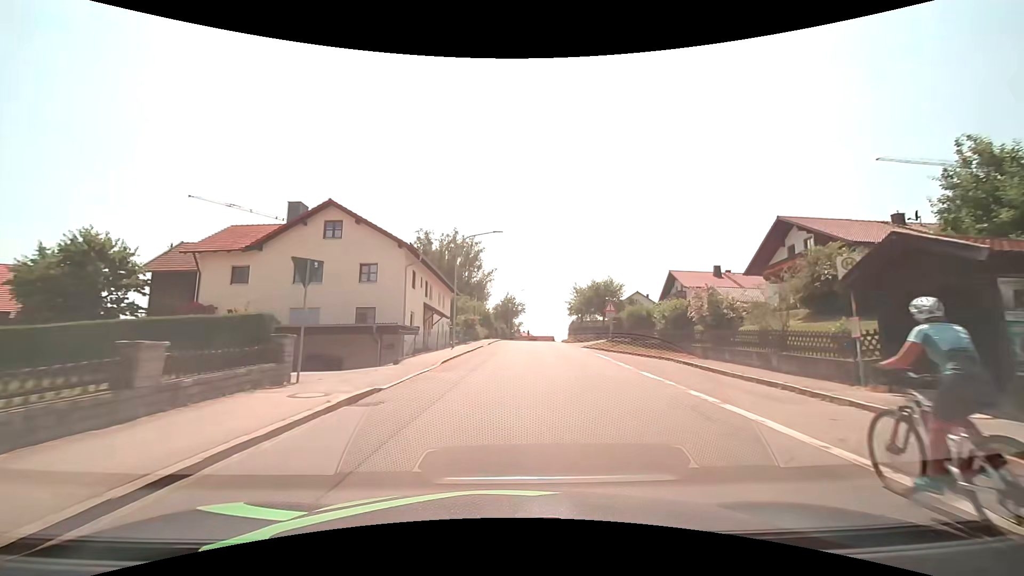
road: tertiary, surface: asphalt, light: Day
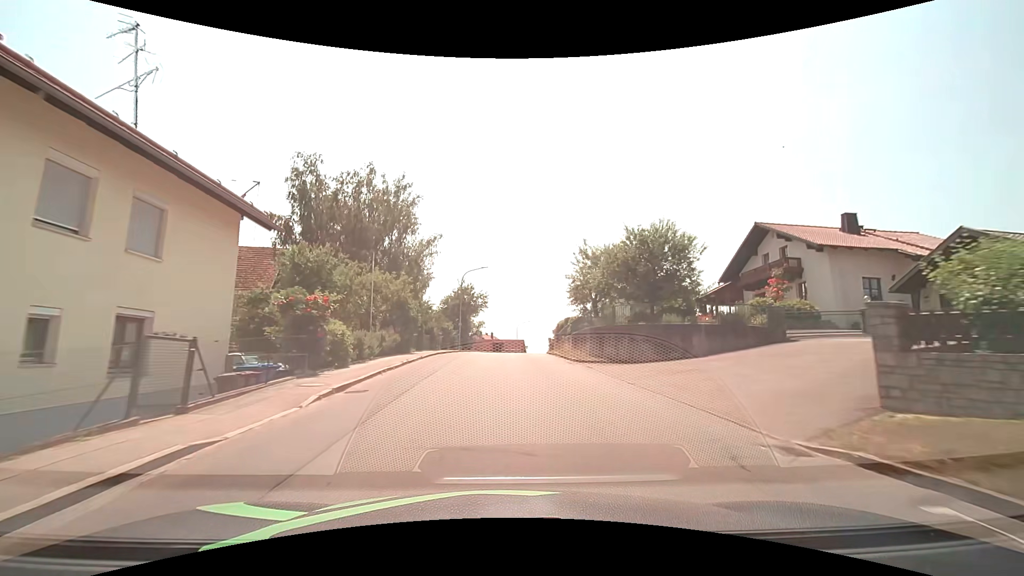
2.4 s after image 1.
(+1.4, +30.5) m; +4°
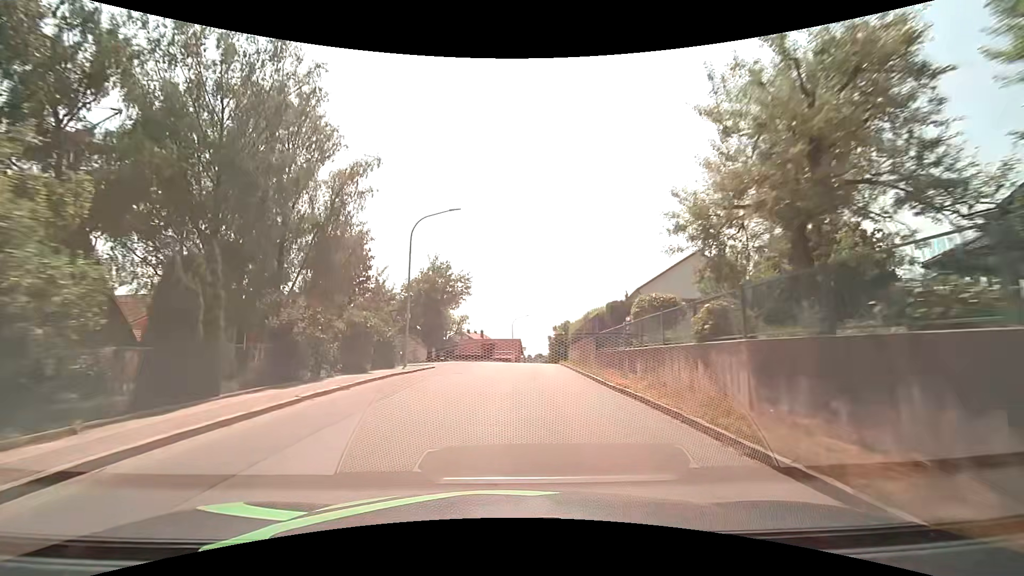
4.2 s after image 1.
(+0.2, +22.9) m; +1°
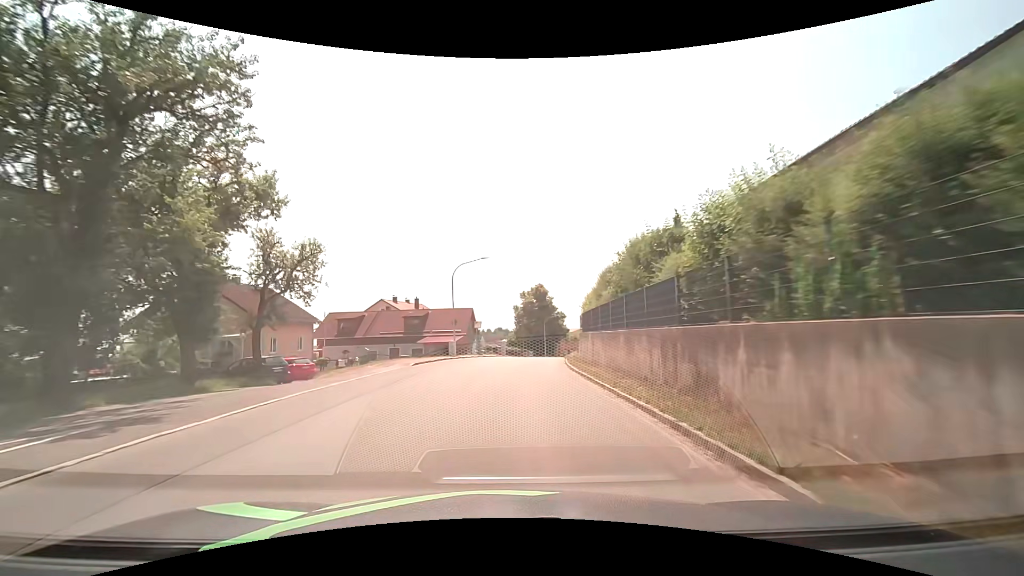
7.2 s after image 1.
(+1.7, +38.7) m; +4°
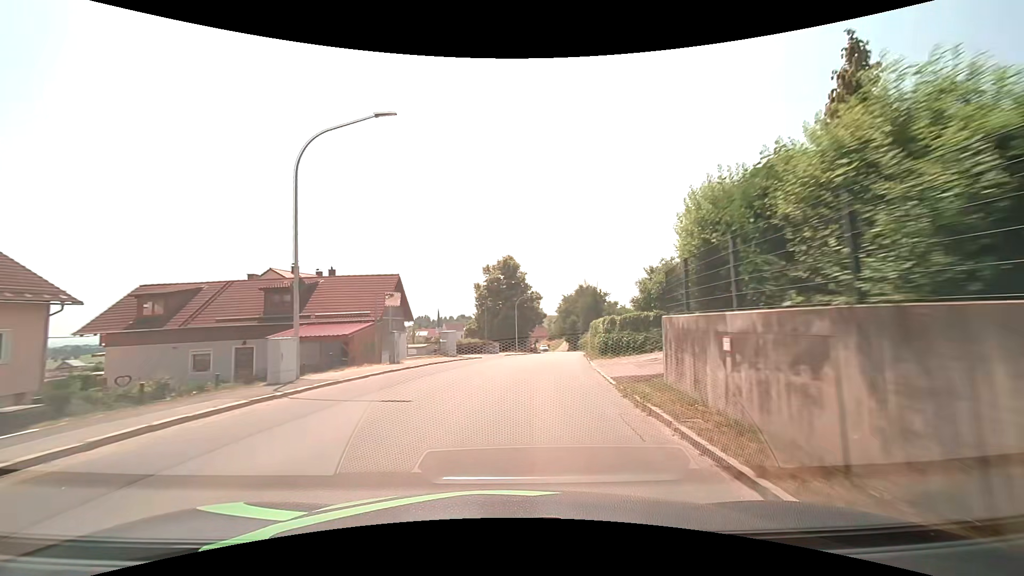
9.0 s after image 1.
(+0.7, +23.6) m; +4°
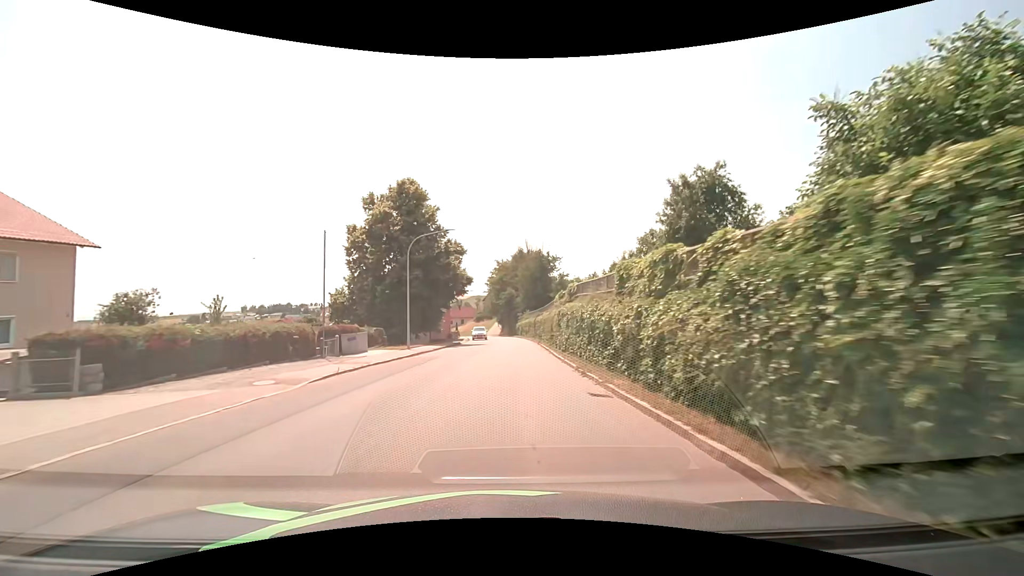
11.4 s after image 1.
(+2.6, +31.5) m; +8°
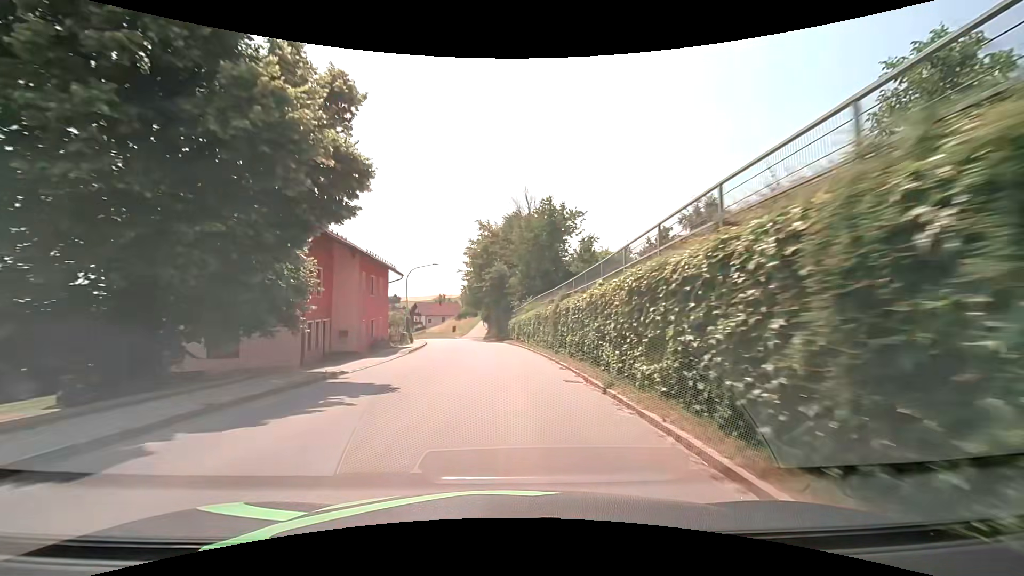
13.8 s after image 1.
(+0.4, +31.7) m; +1°
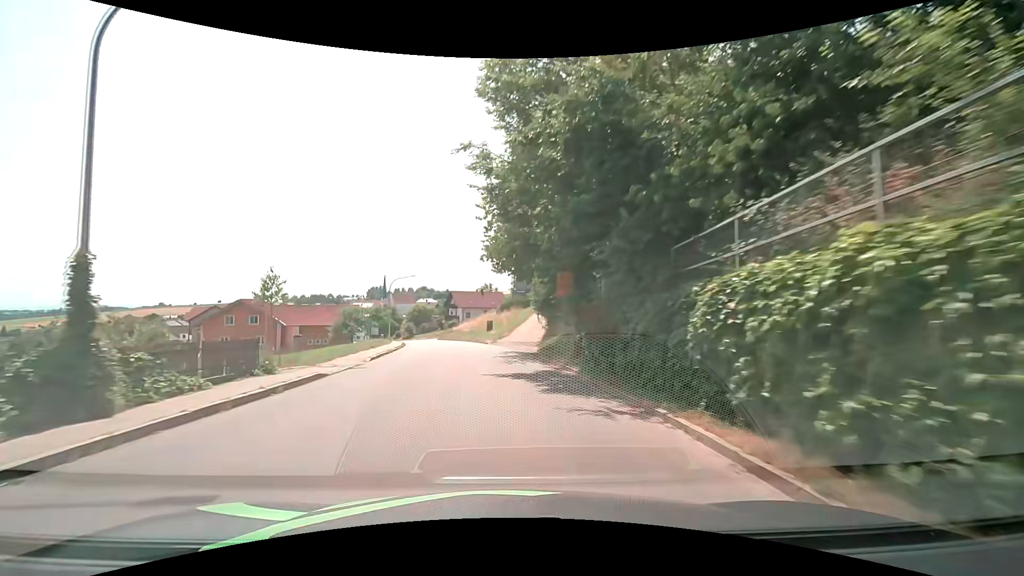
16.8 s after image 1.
(-1.4, +38.4) m; -6°
(0, +10) (-1, +20) (-2, +30) (-3, +40) (-5, +50) (-7, +59) (-10, +69) (-13, +79) (-16, +88) (-20, +97) m
